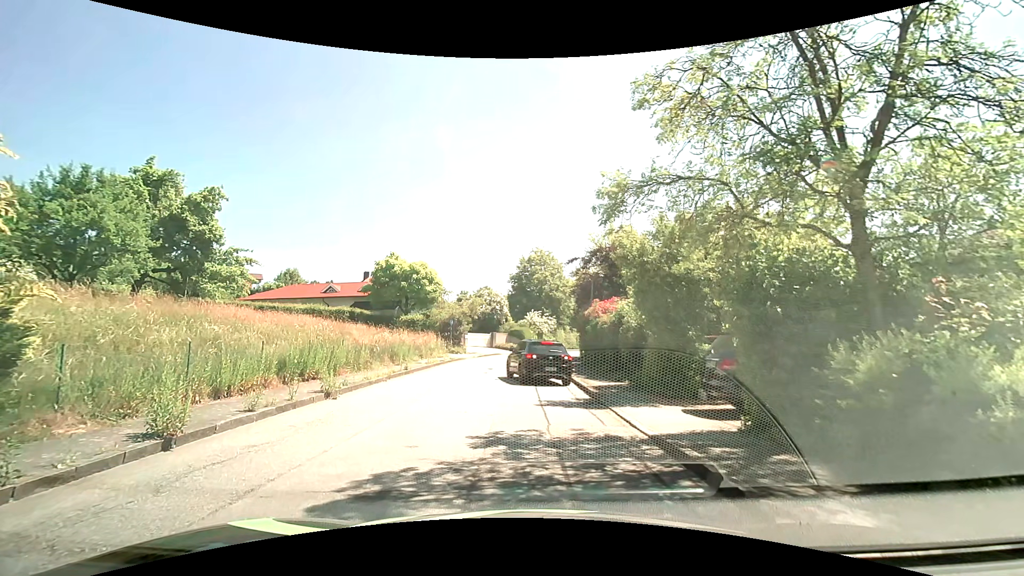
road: residential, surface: asphalt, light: Day
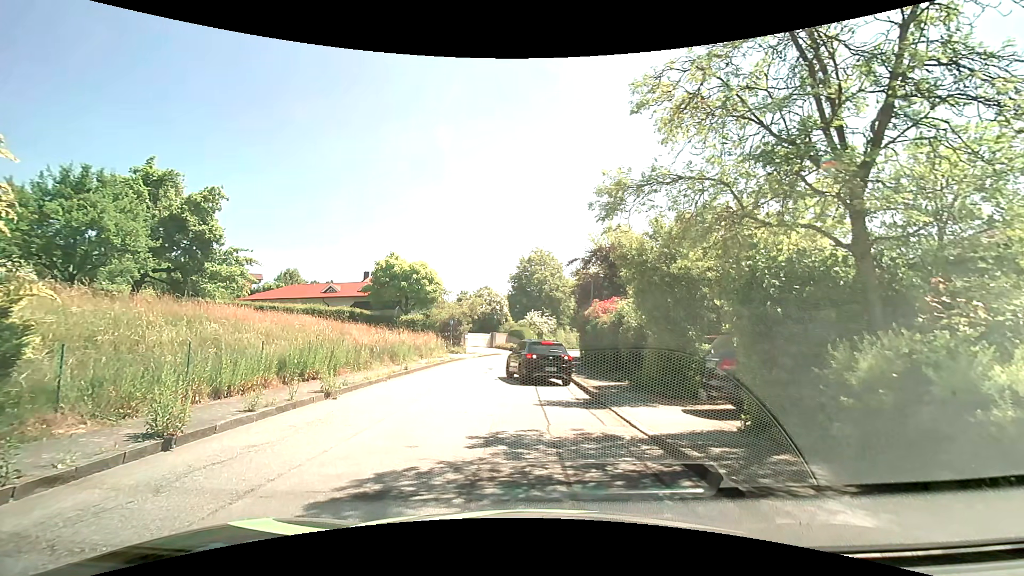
(0.0, 0.0) m; 0°
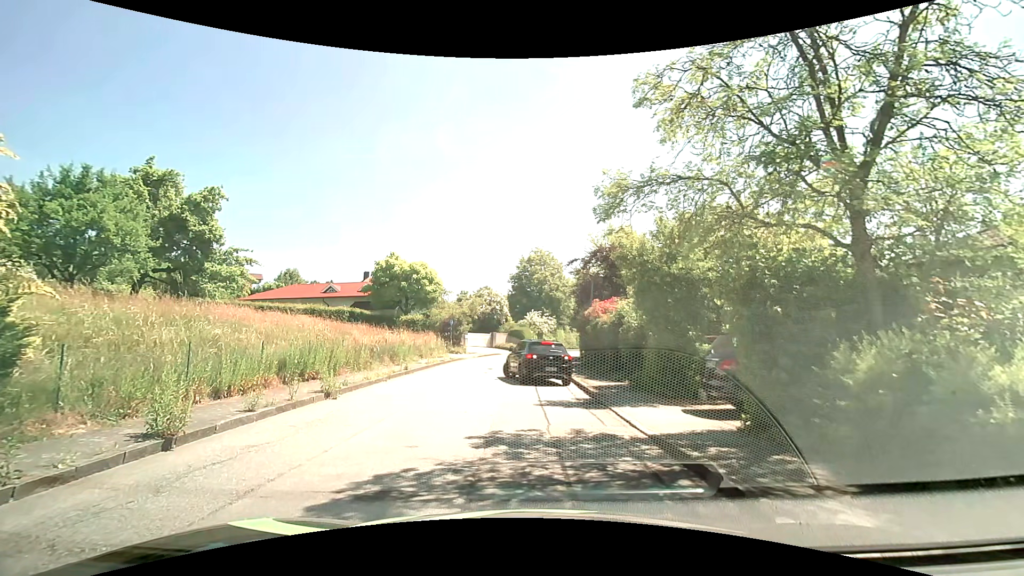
(0.0, 0.0) m; 0°
(-1, +10) (-2, +20) (-1, +30) (+1, +39) (+4, +49) (+7, +59) (+11, +68) (+15, +77) (+20, +86) (+25, +94) m
